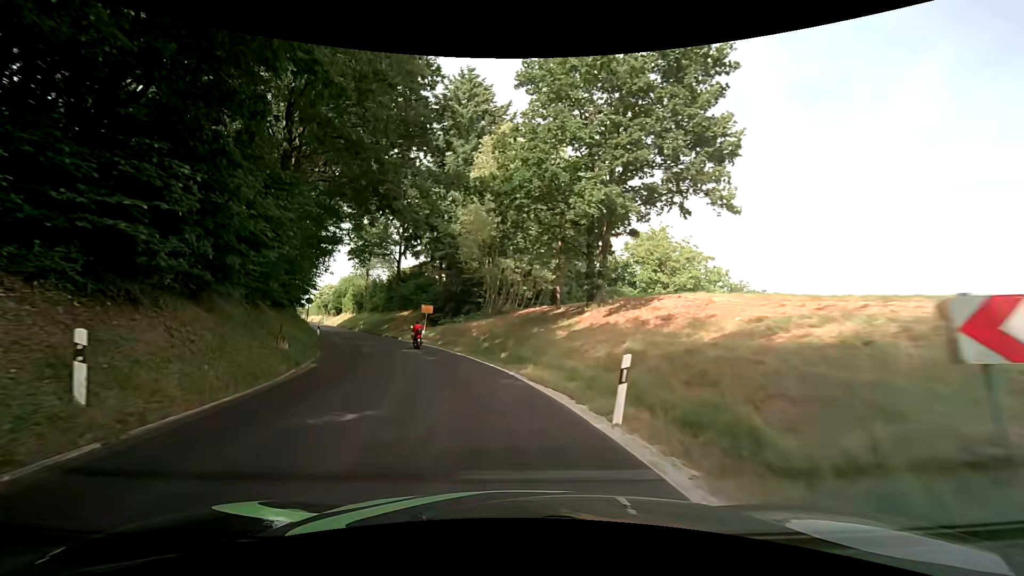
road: tertiary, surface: asphalt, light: Day
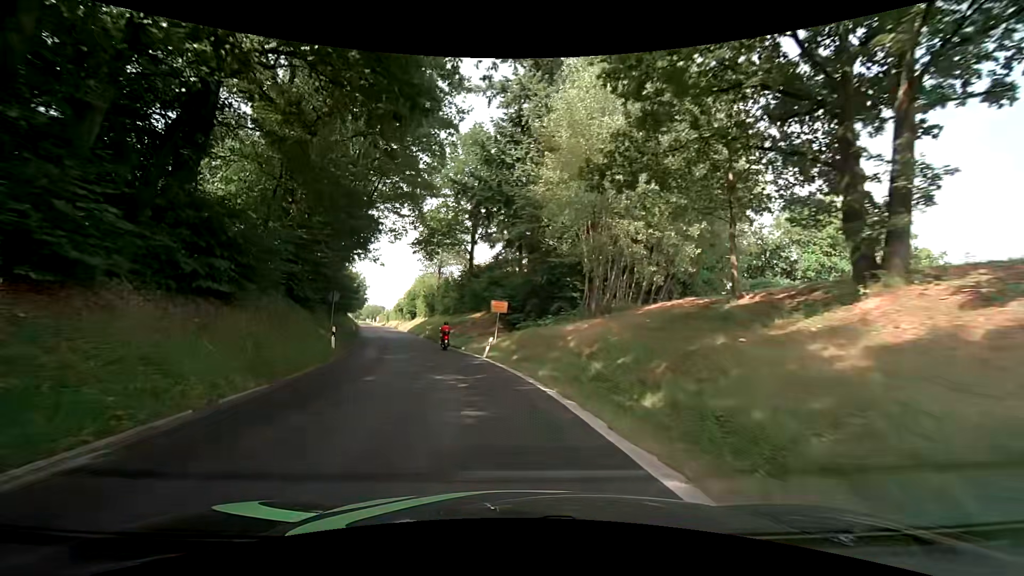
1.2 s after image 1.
(-1.3, +13.6) m; -10°
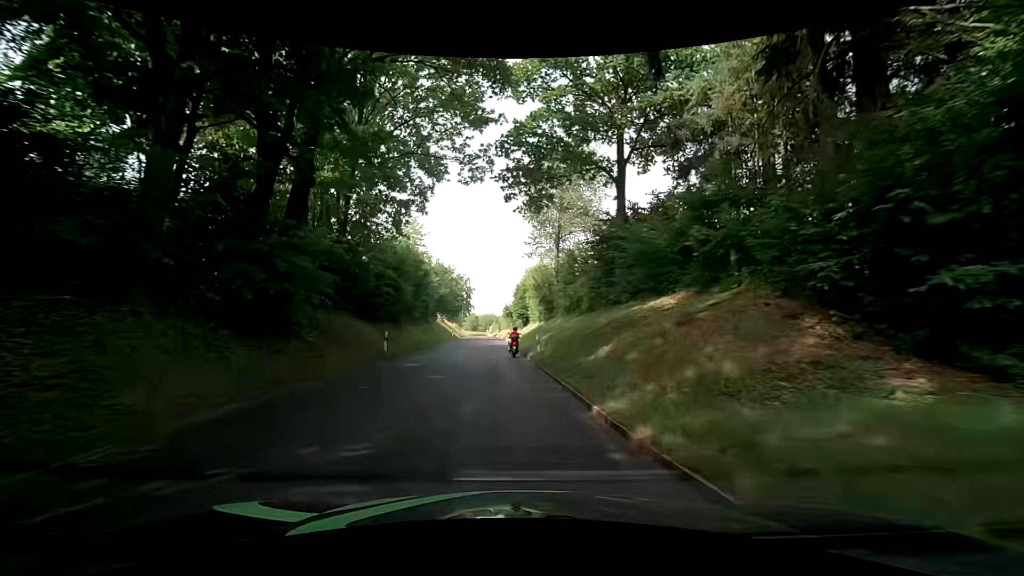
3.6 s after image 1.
(-4.3, +27.6) m; -15°
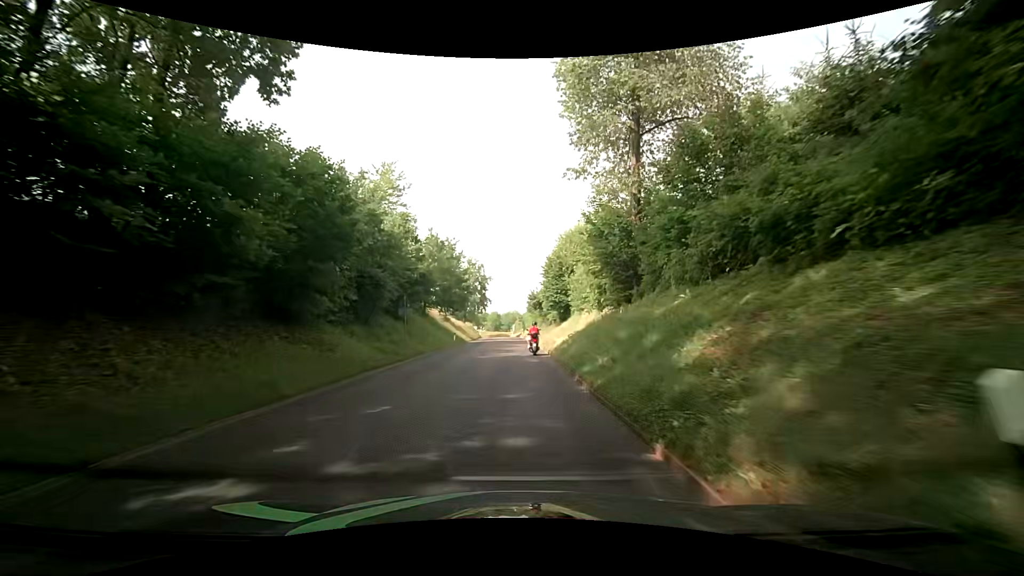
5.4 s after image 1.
(-0.8, +22.2) m; -3°
(0, +10) (0, +20) (0, +30) (0, +40) (-1, +50) (-1, +60) (-1, +70) (-2, +80) (-2, +90) (-3, +100) m
